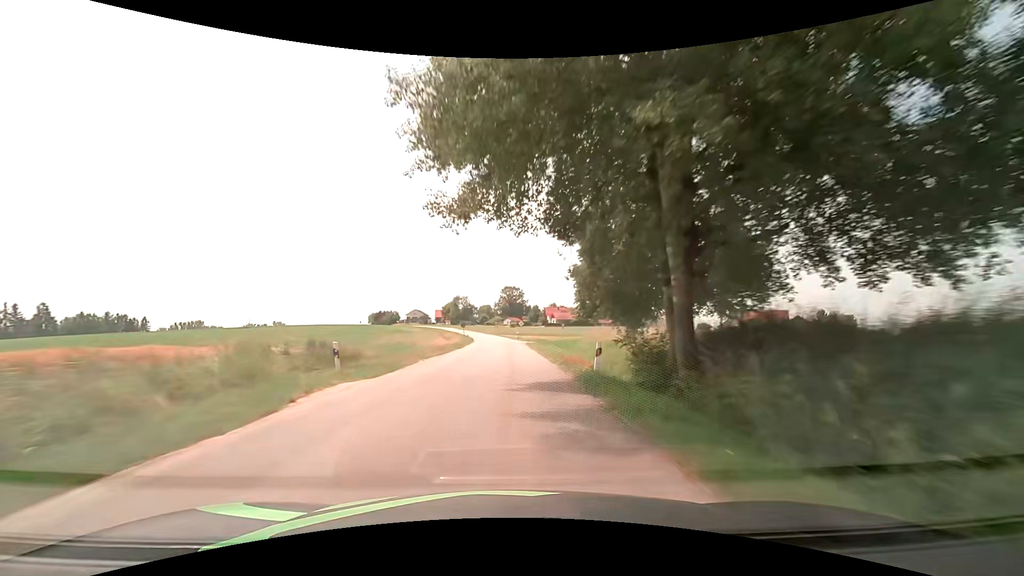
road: tertiary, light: Day
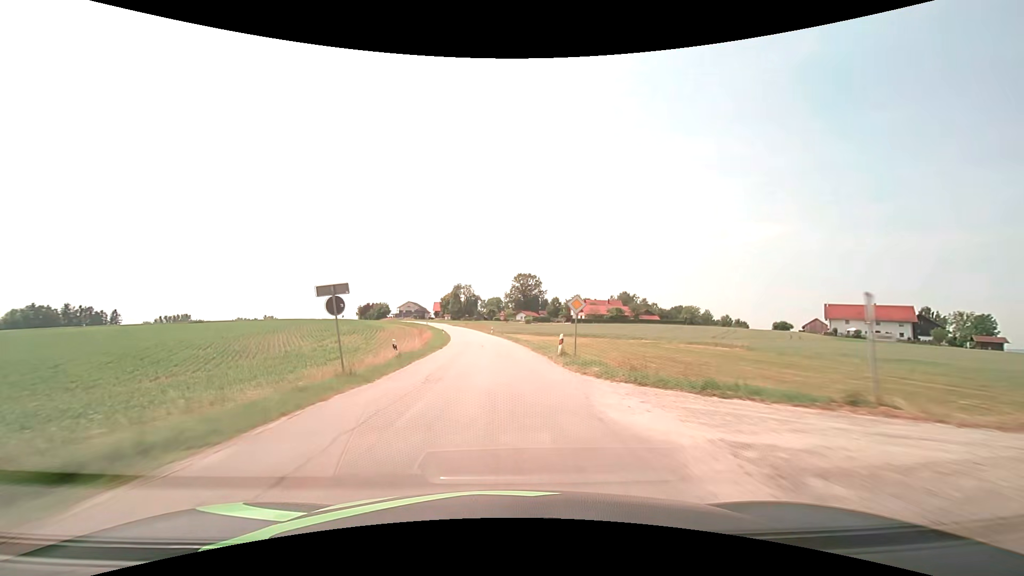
(+0.1, +50.6) m; -1°
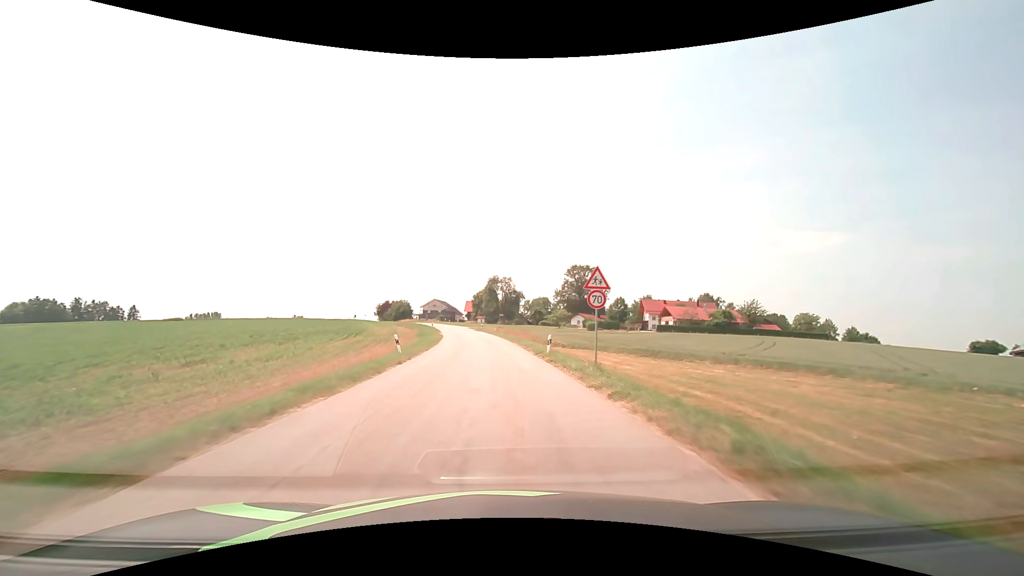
(-1.7, +48.1) m; -5°
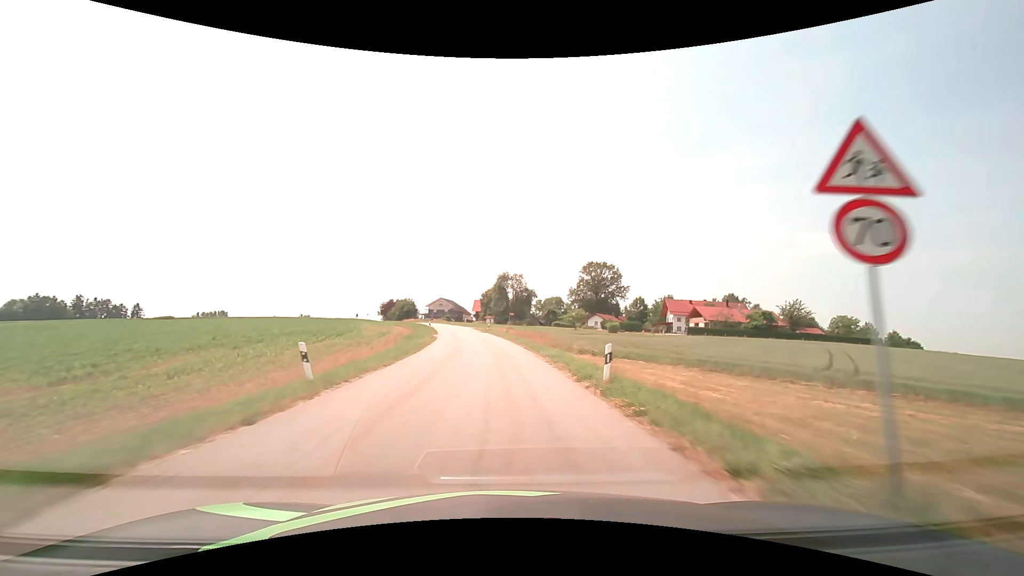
(-0.1, +11.5) m; -1°
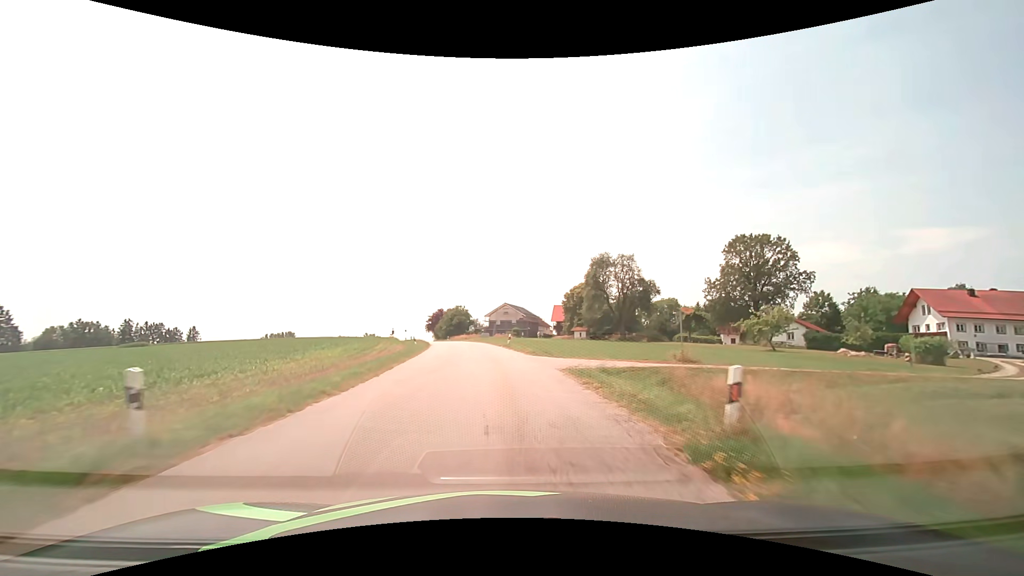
(-3.8, +55.1) m; -9°
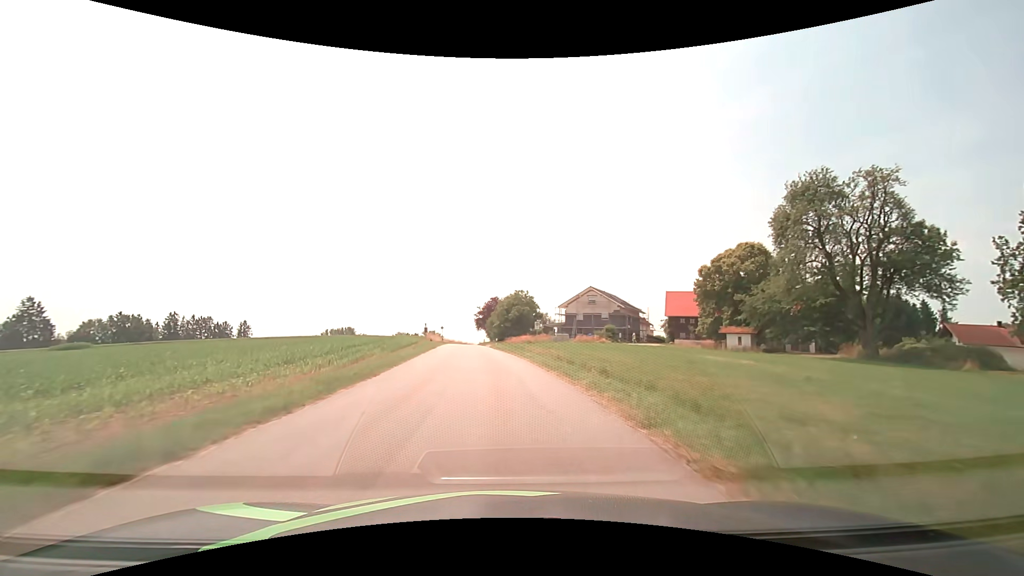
(-2.9, +42.7) m; -8°
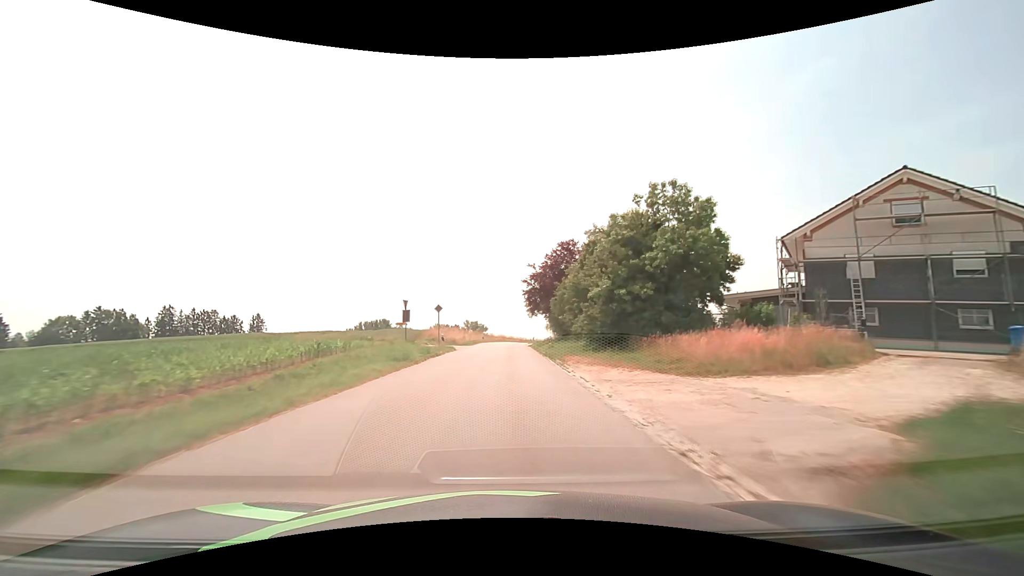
(-3.6, +53.8) m; -6°
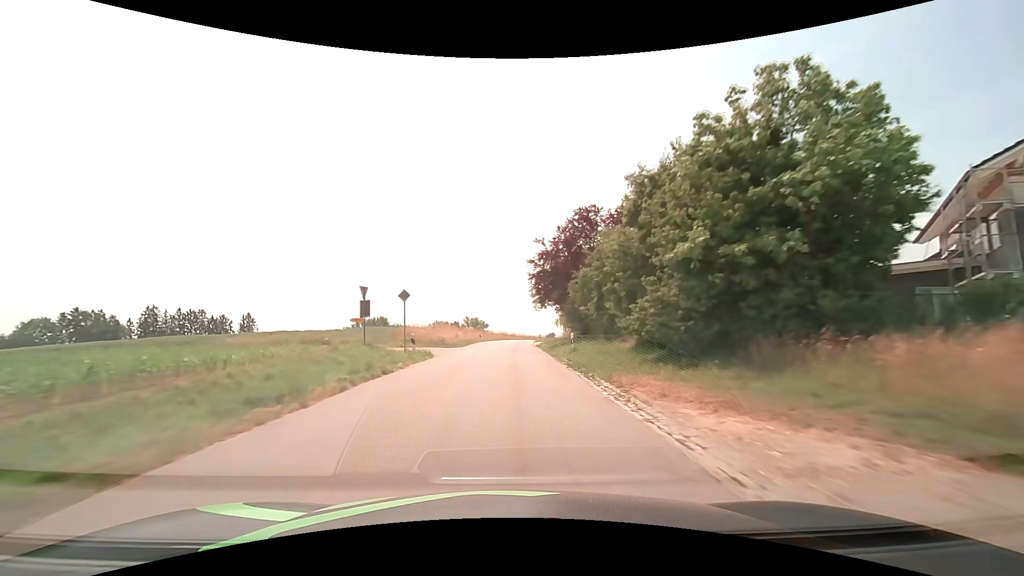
(0.0, +10.9) m; 0°
(0, +10) (0, +20) (0, +30) (0, +40) (+1, +50) (+1, +60) (+2, +70) (+4, +80) (+5, +90) (+8, +99) m
